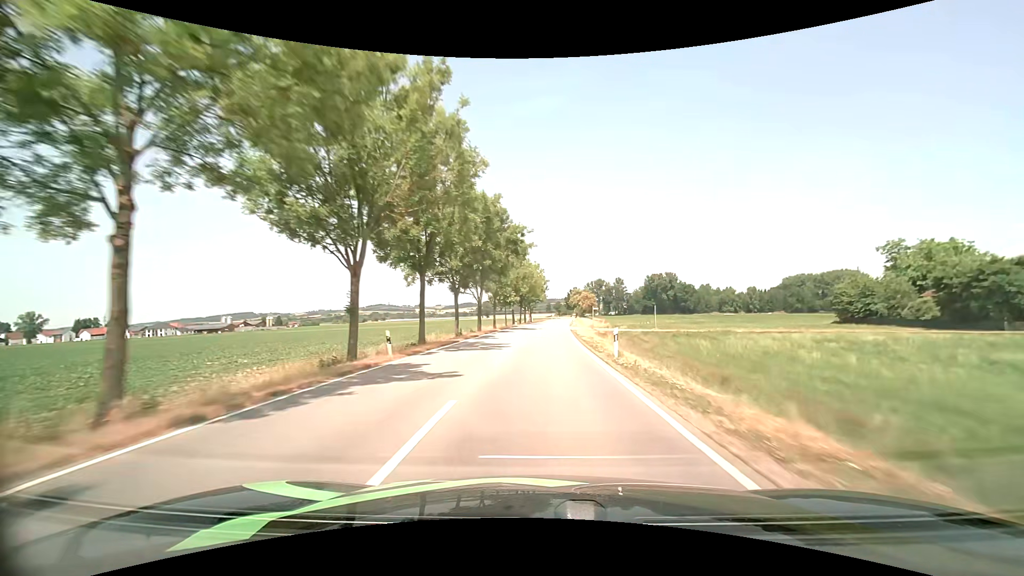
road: tertiary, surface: asphalt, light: Day
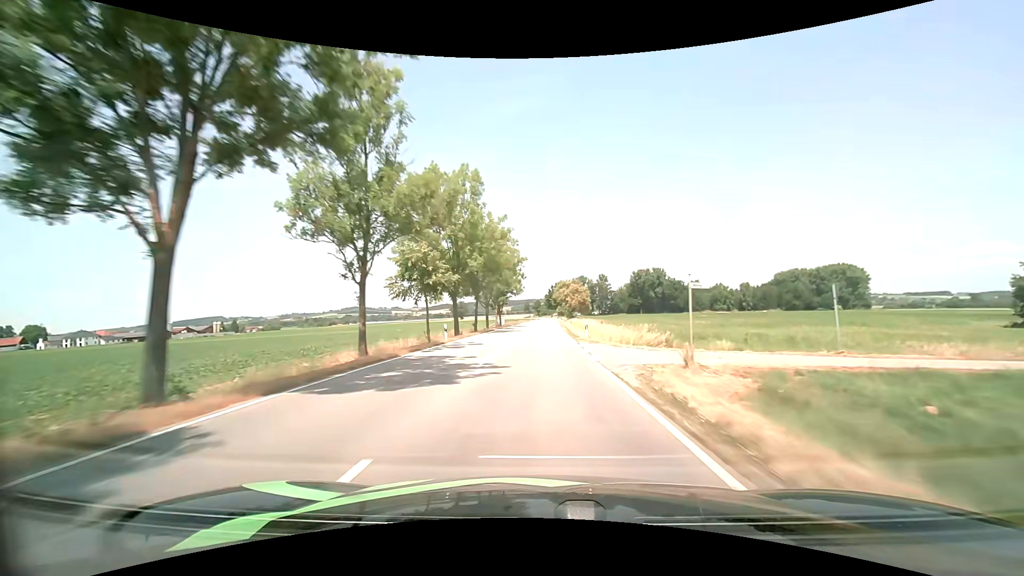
(+0.8, +39.6) m; +2°
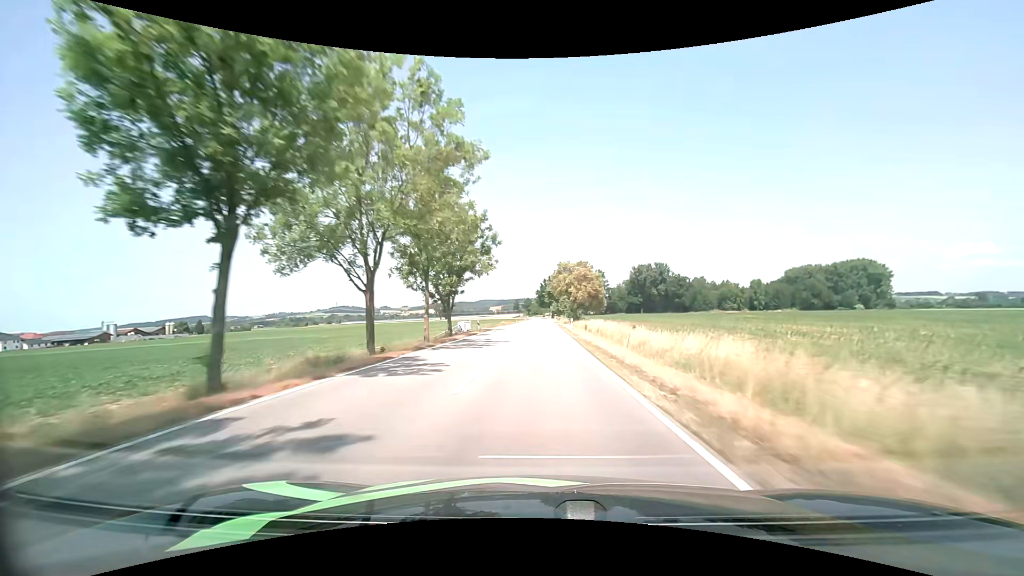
(+0.4, +40.8) m; +1°
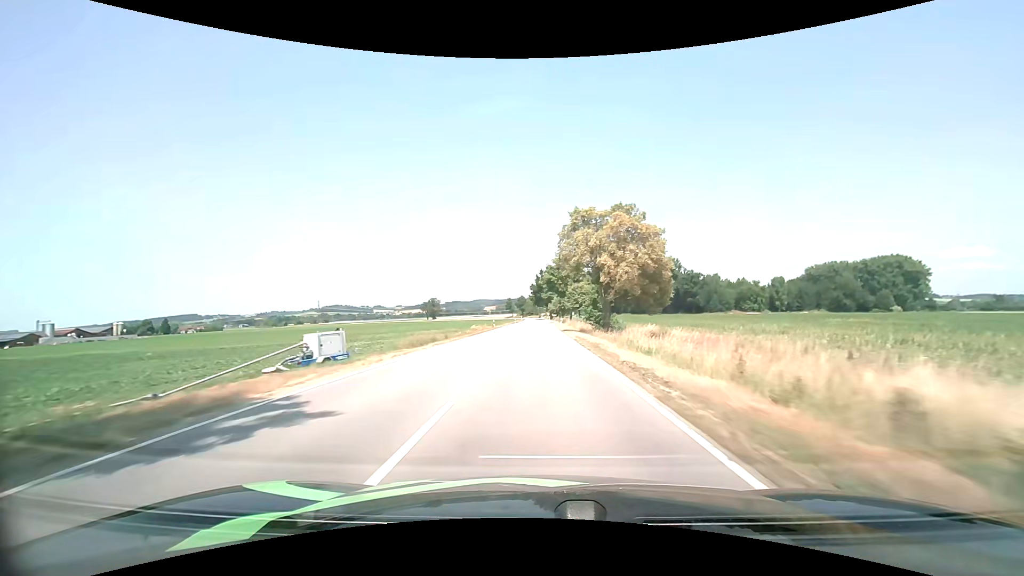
(0.0, +41.5) m; 0°
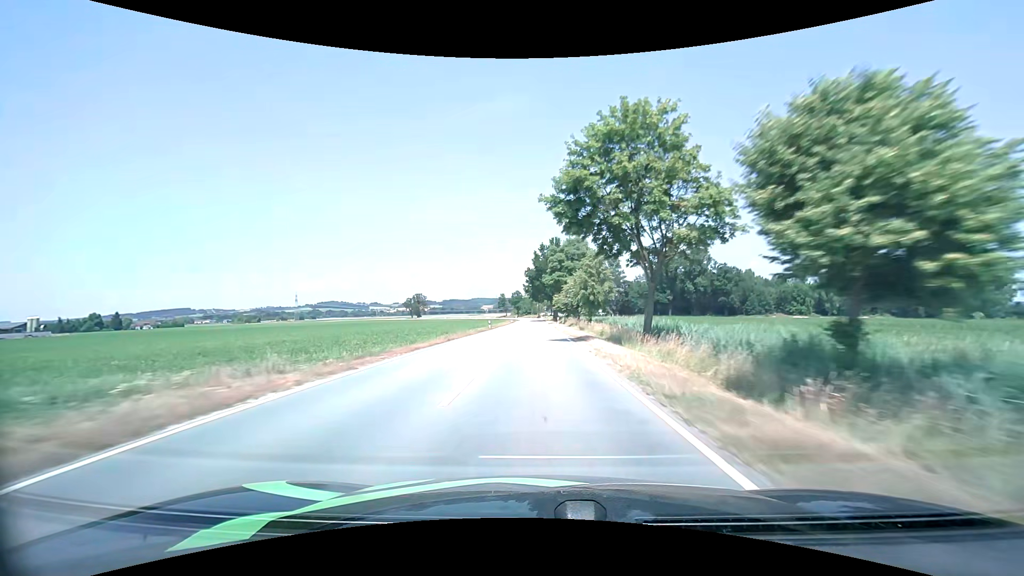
(+0.2, +57.1) m; 0°
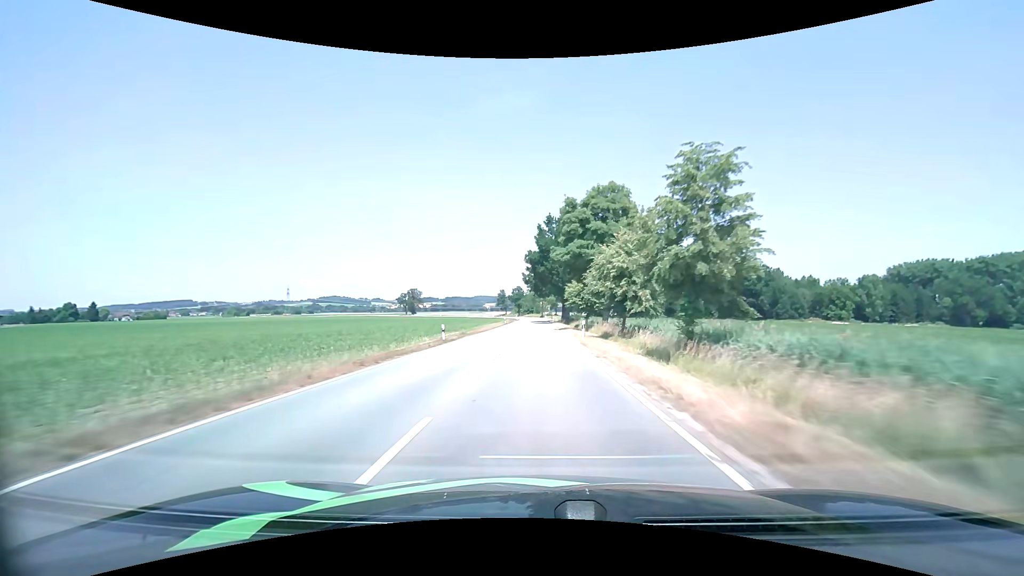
(-0.1, +29.3) m; 0°
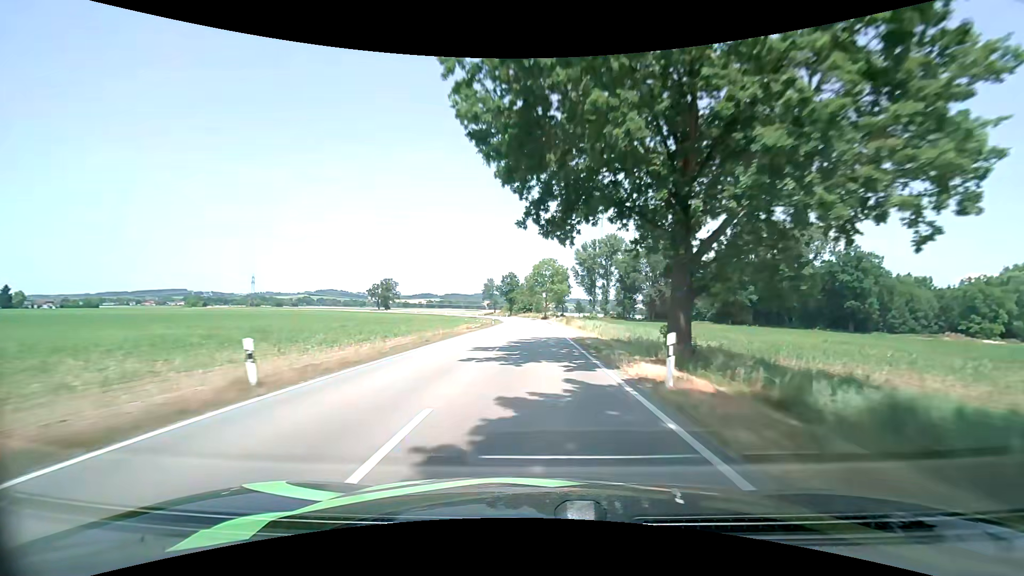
(-0.1, +72.3) m; 0°
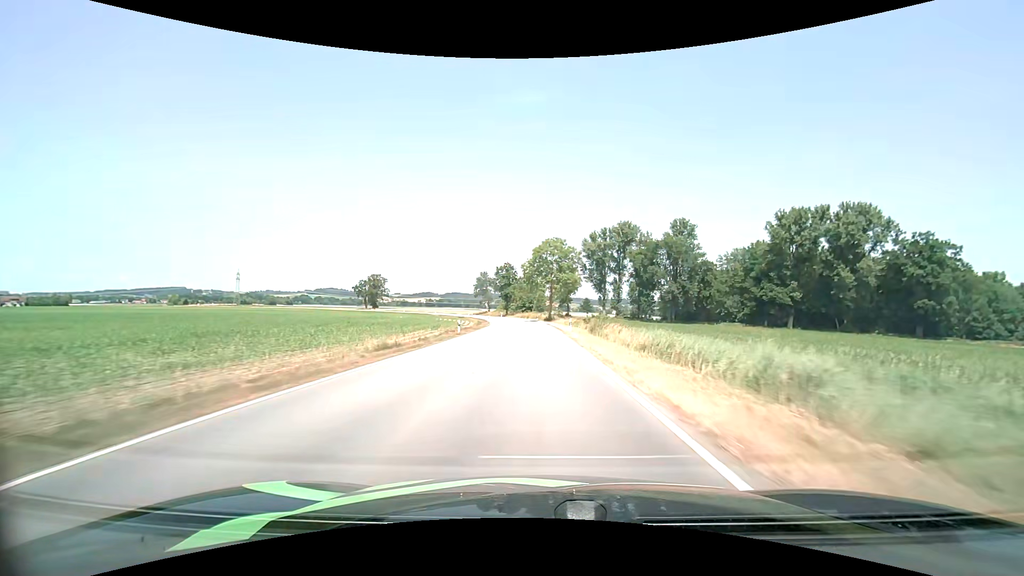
(0.0, +27.7) m; 0°
(0, +10) (0, +20) (0, +30) (0, +40) (0, +50) (-1, +60) (-1, +70) (-2, +80) (-4, +90) (-5, +100) m
